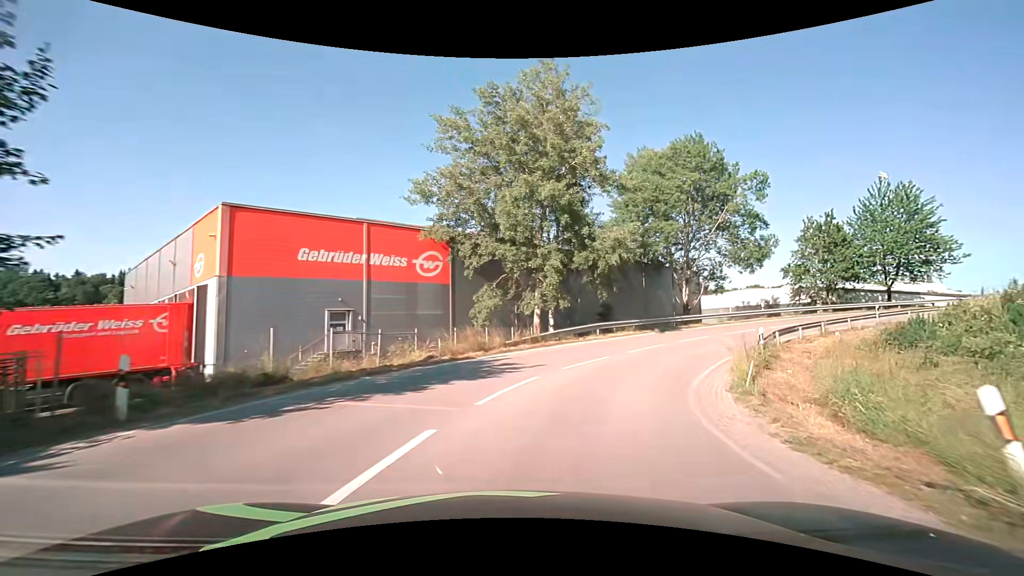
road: unclassified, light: Day
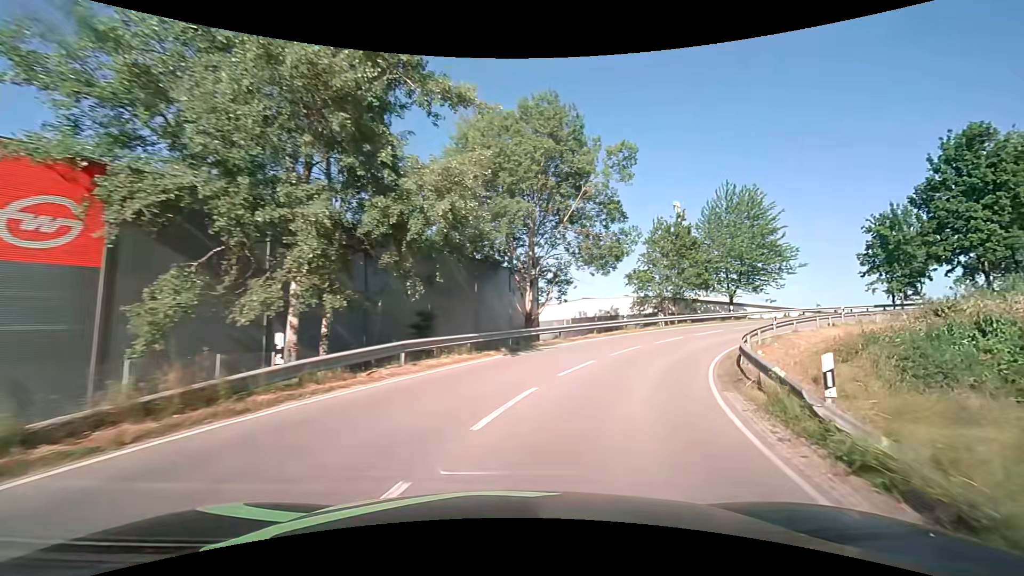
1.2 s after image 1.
(+2.2, +13.3) m; +20°
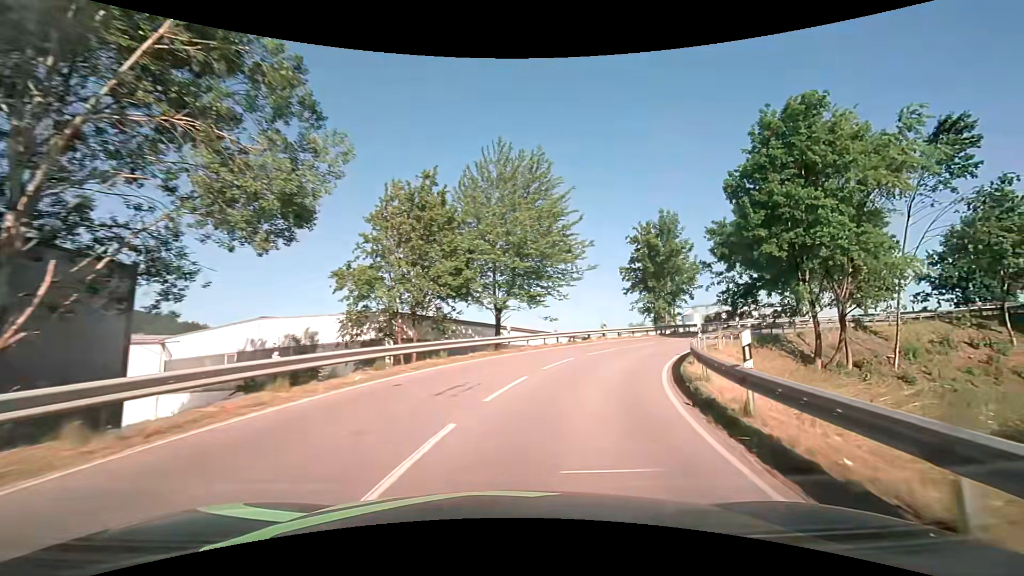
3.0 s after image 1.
(+5.6, +20.1) m; +30°
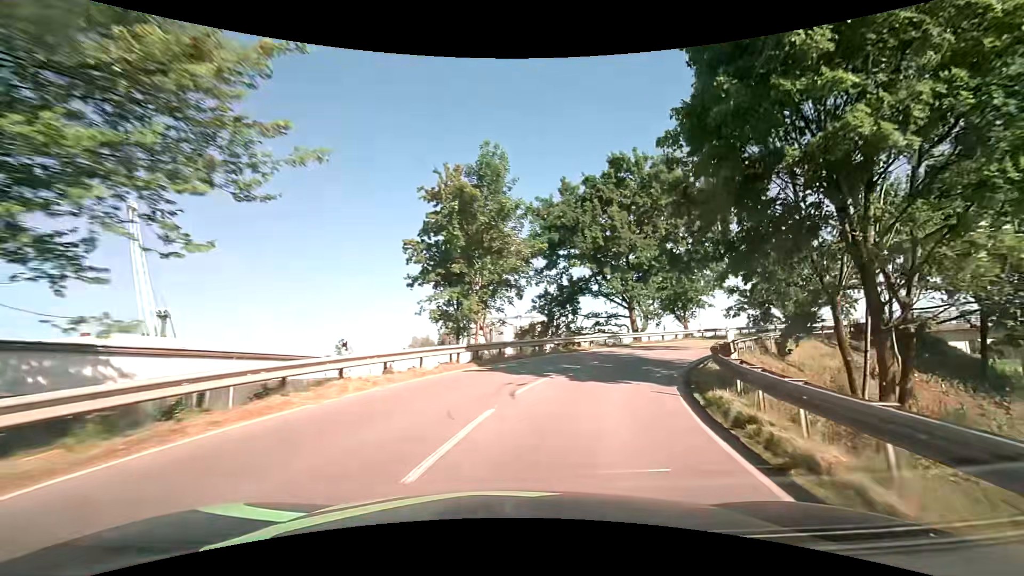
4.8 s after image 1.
(+4.5, +21.4) m; +25°
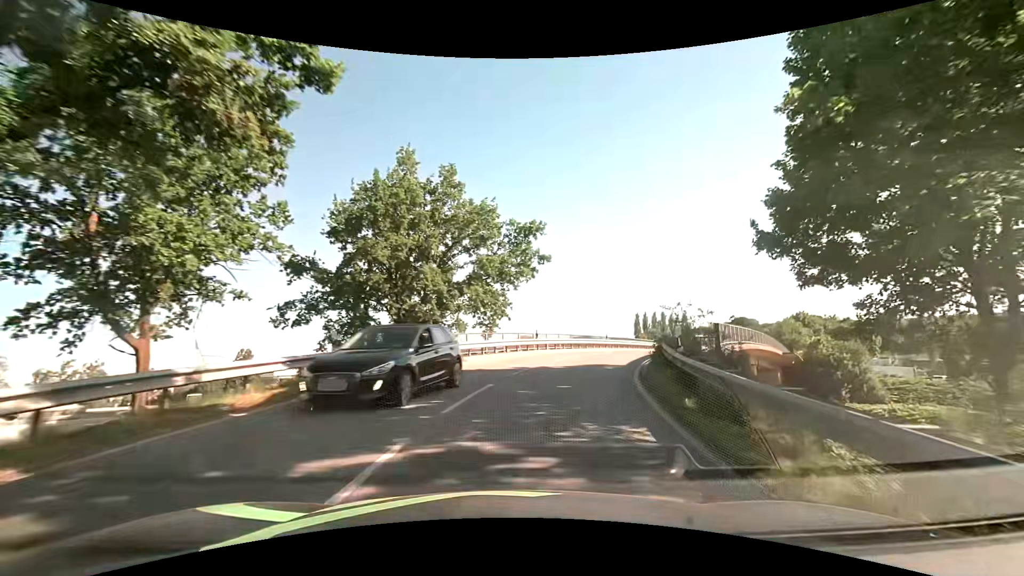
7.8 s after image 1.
(+14.4, +33.8) m; +46°
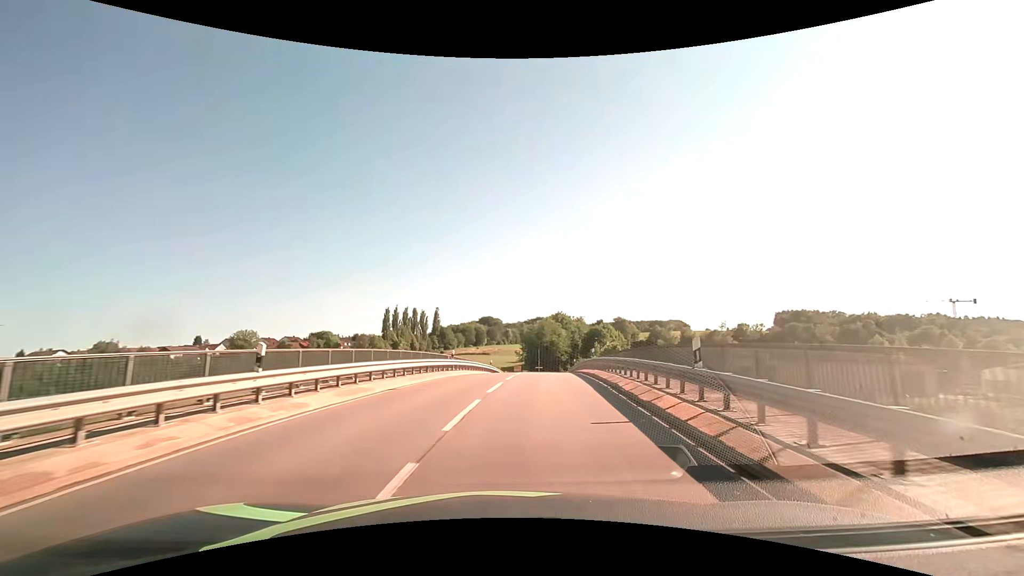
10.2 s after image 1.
(+6.7, +28.8) m; +28°
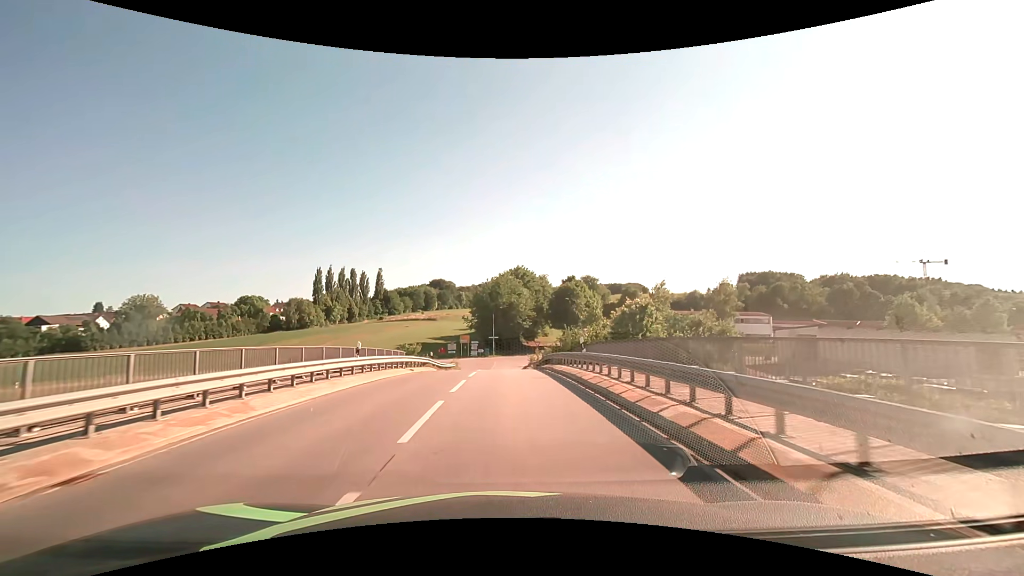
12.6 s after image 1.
(+2.3, +31.0) m; +6°
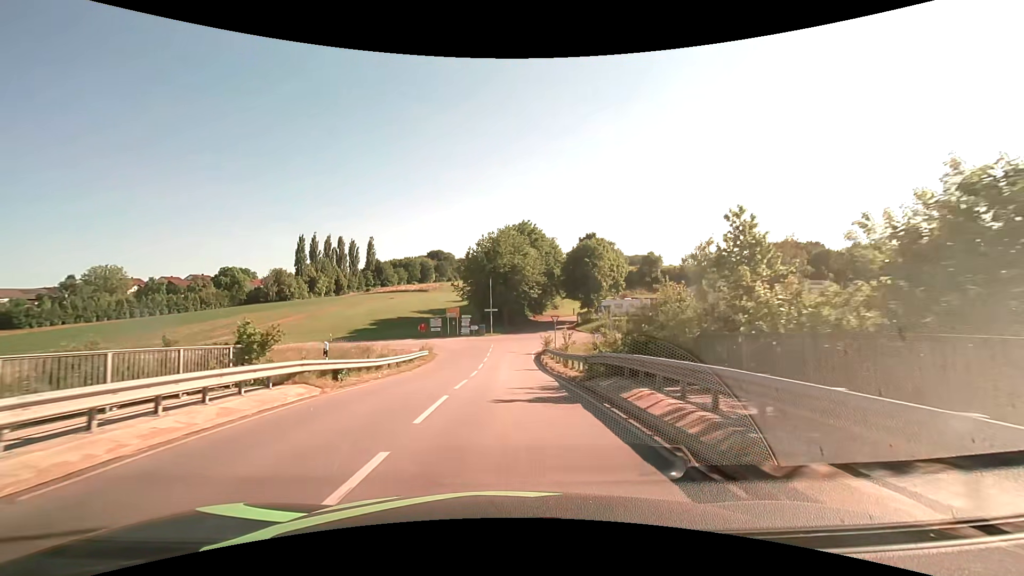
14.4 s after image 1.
(0.0, +22.5) m; 0°
(0, +10) (0, +20) (0, +30) (0, +40) (0, +50) (-2, +60) (-10, +64) (-20, +64) (-30, +63) (-40, +62) m
